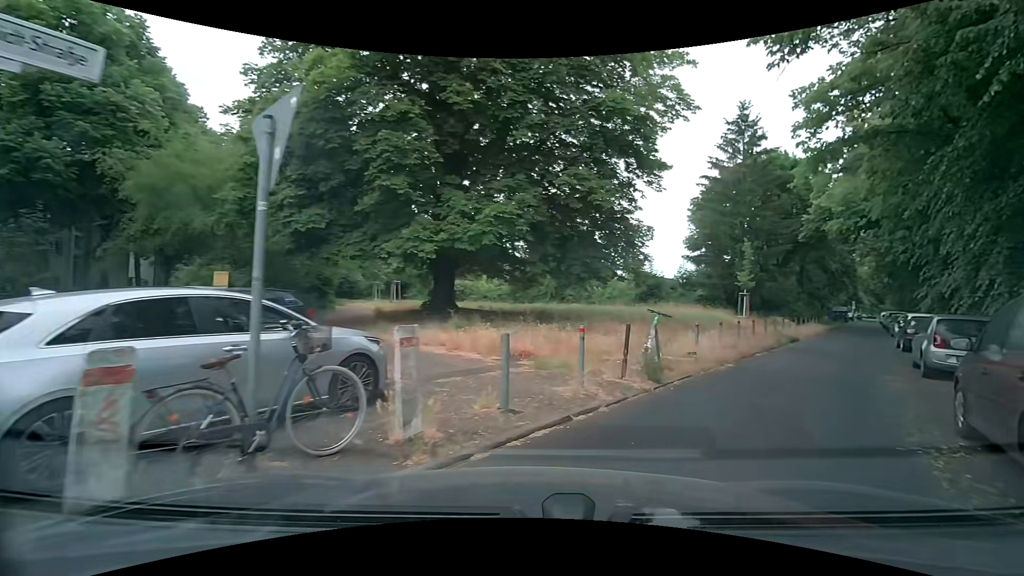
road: residential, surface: asphalt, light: Day
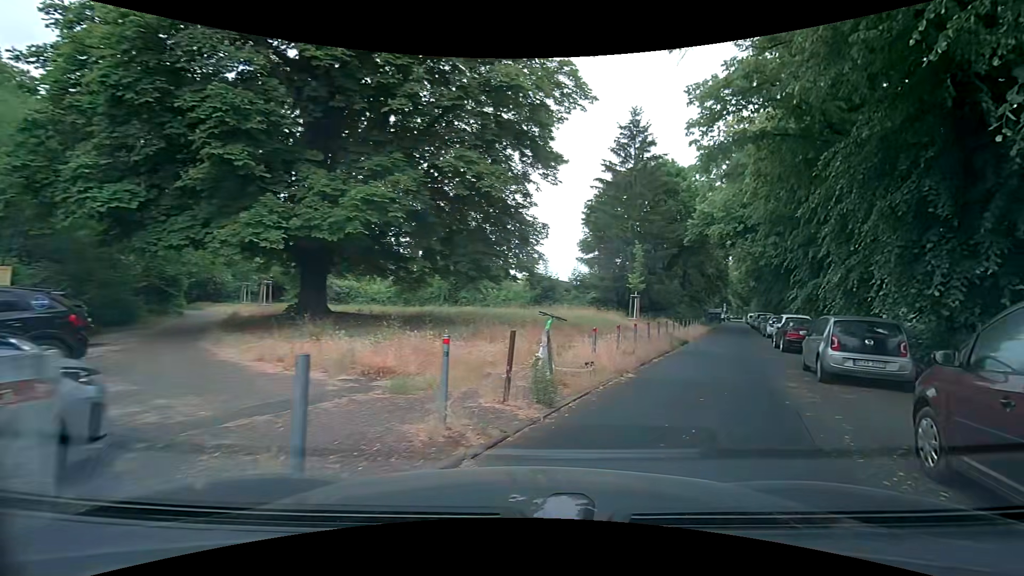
(+0.2, +2.3) m; +11°
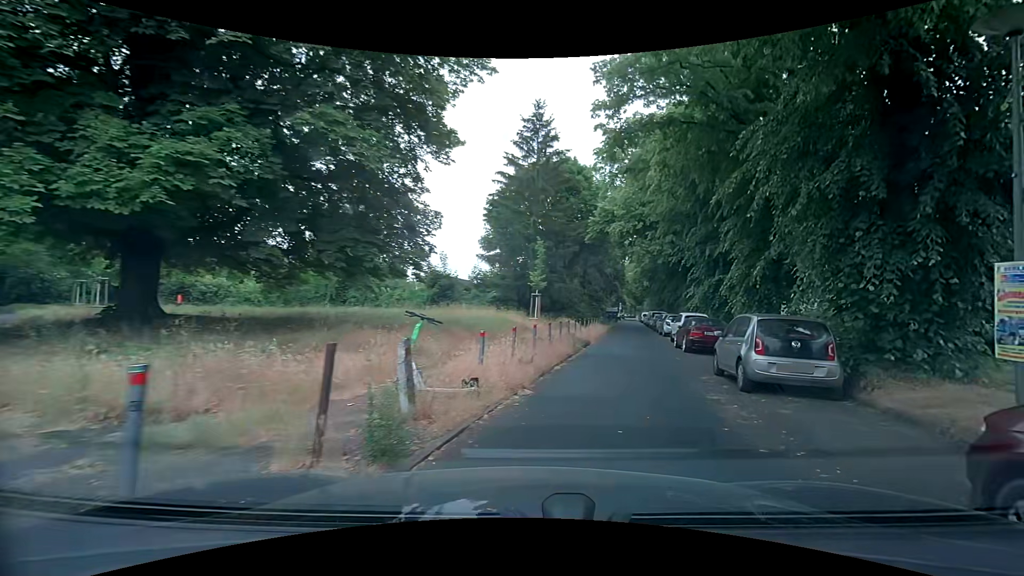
(+0.2, +2.6) m; +10°
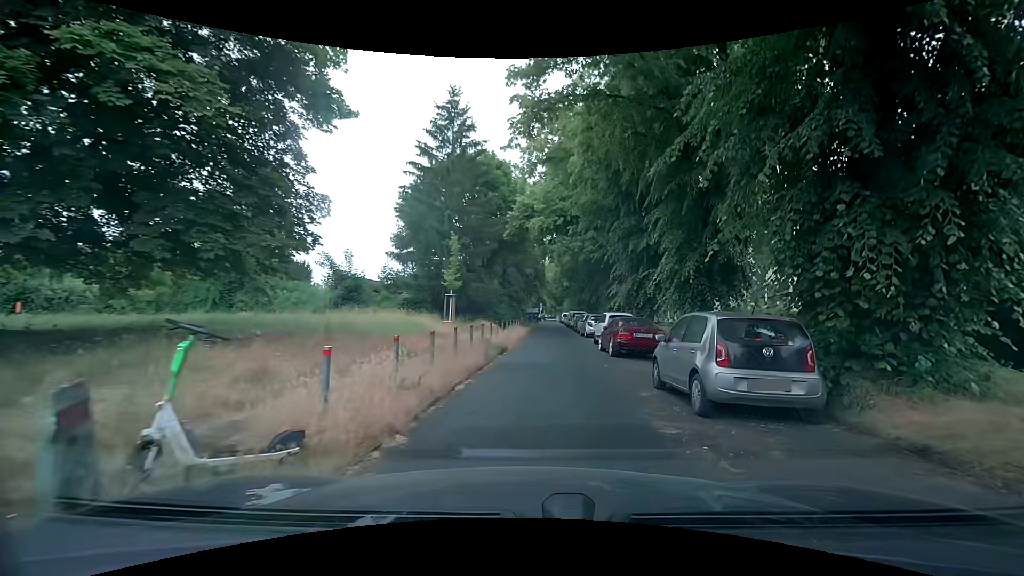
(+0.3, +2.9) m; +10°
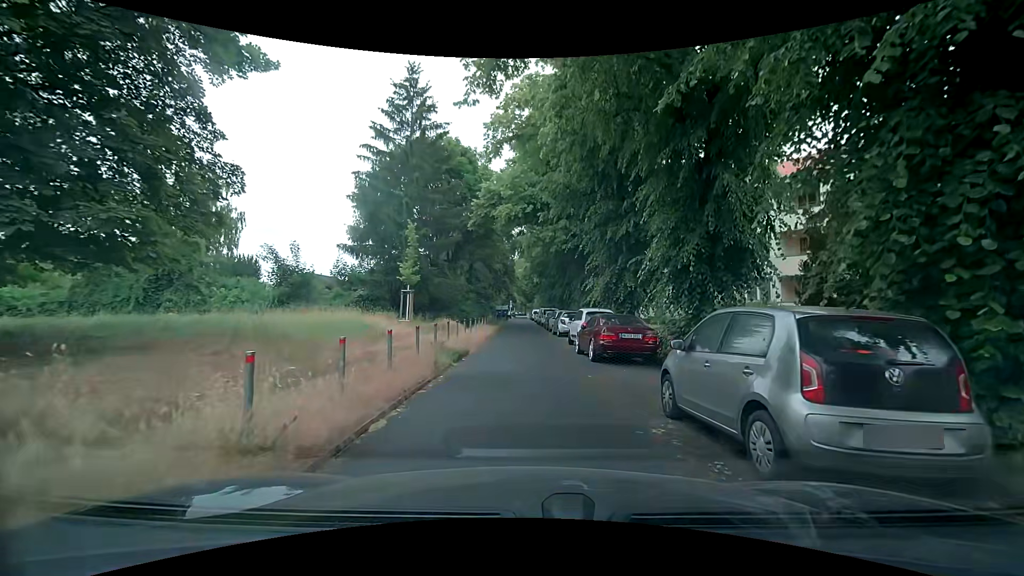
(+0.1, +3.1) m; +4°
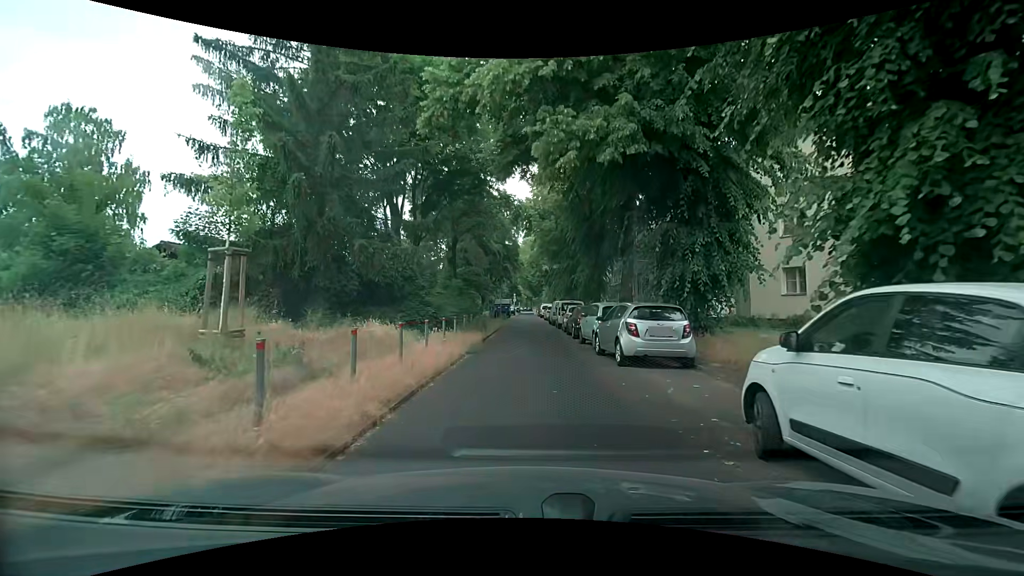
(0.0, +16.8) m; 0°
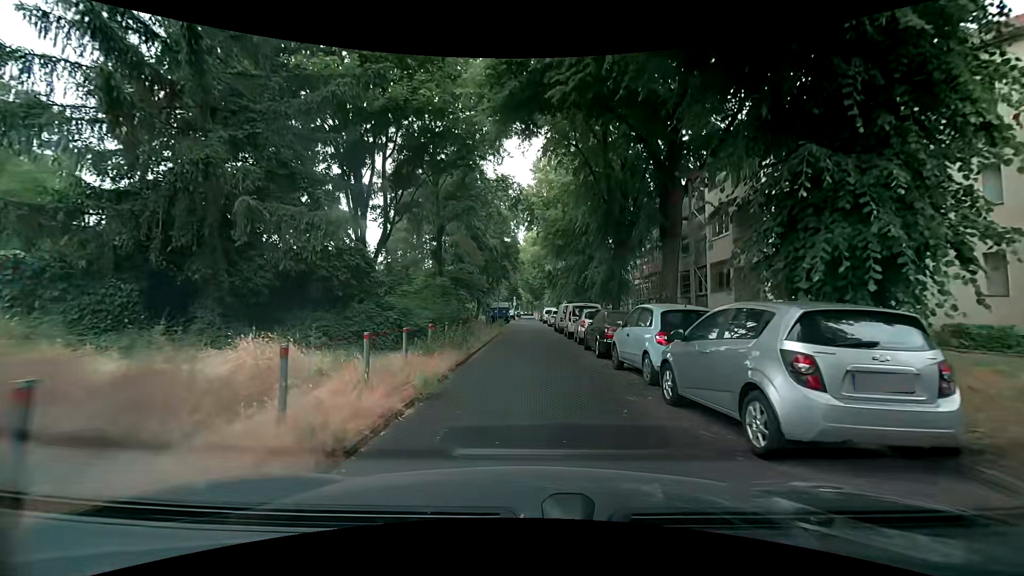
(0.0, +7.0) m; -1°
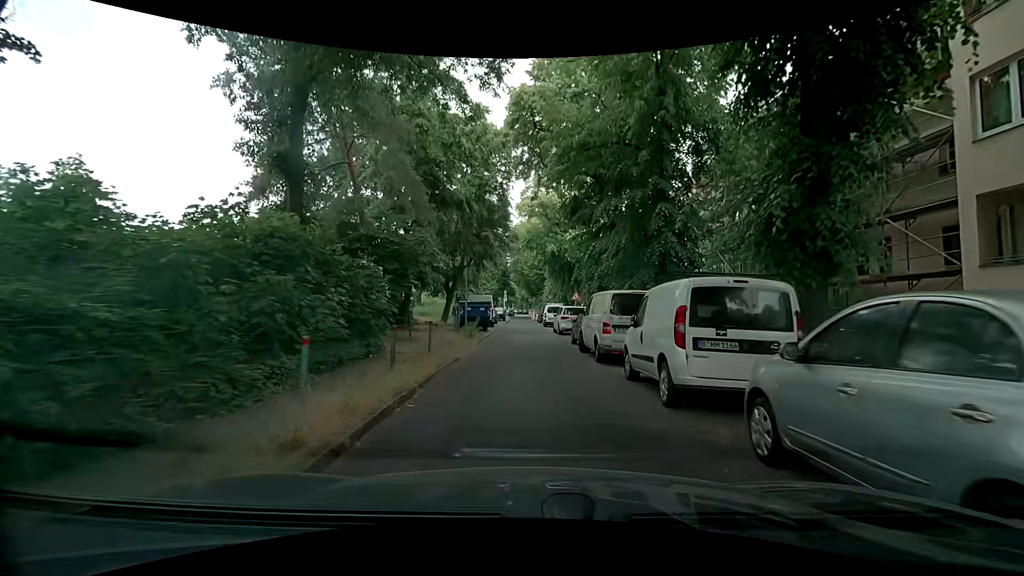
(+0.4, +18.8) m; -1°
